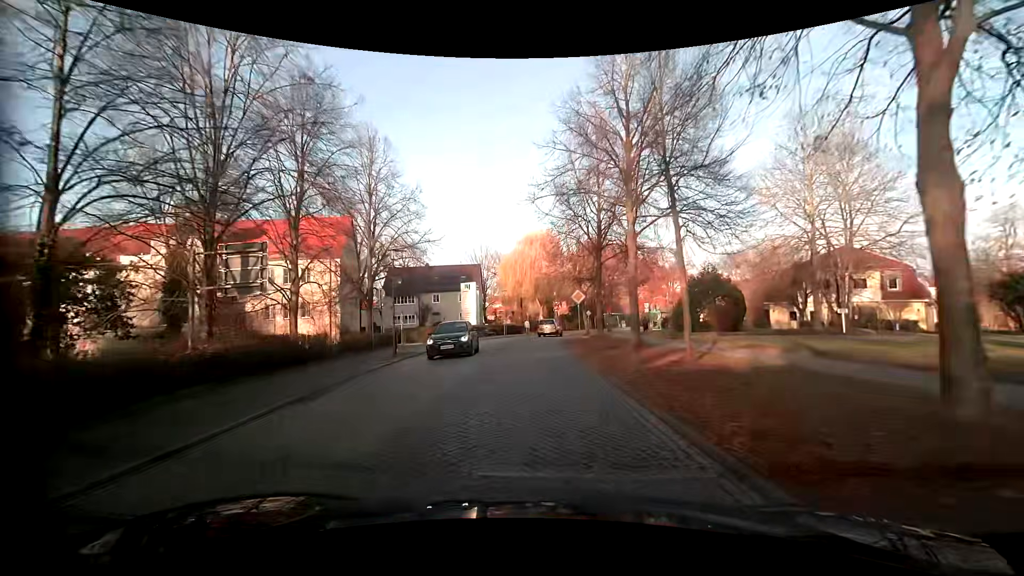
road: residential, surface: sett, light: Day
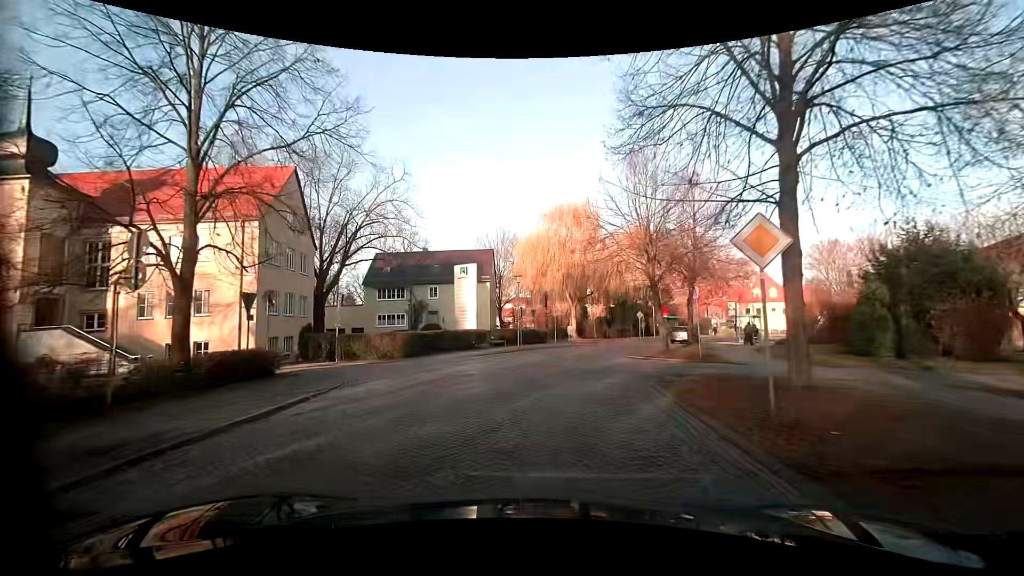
(-0.3, +19.3) m; -3°
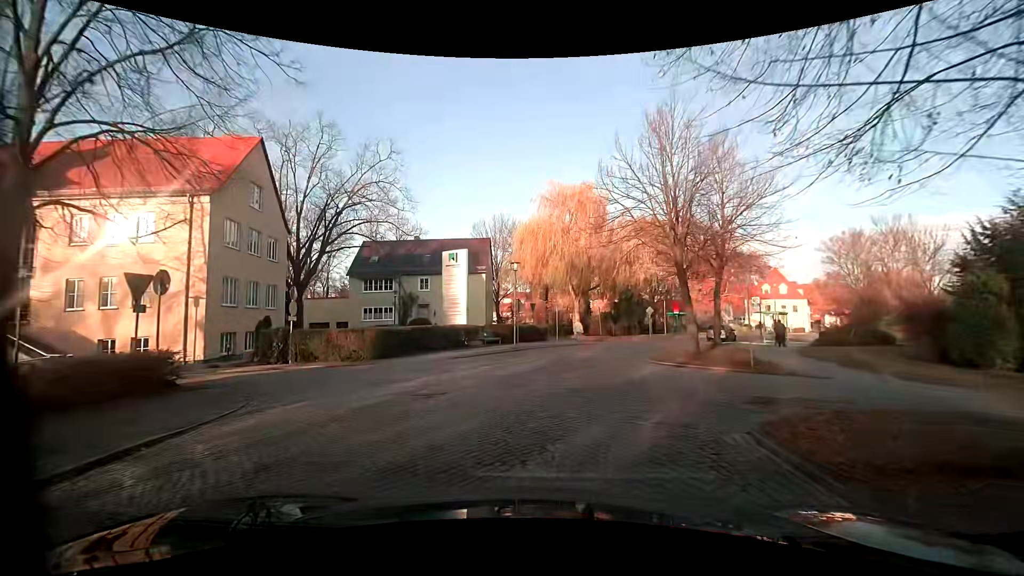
(0.0, +4.7) m; -1°
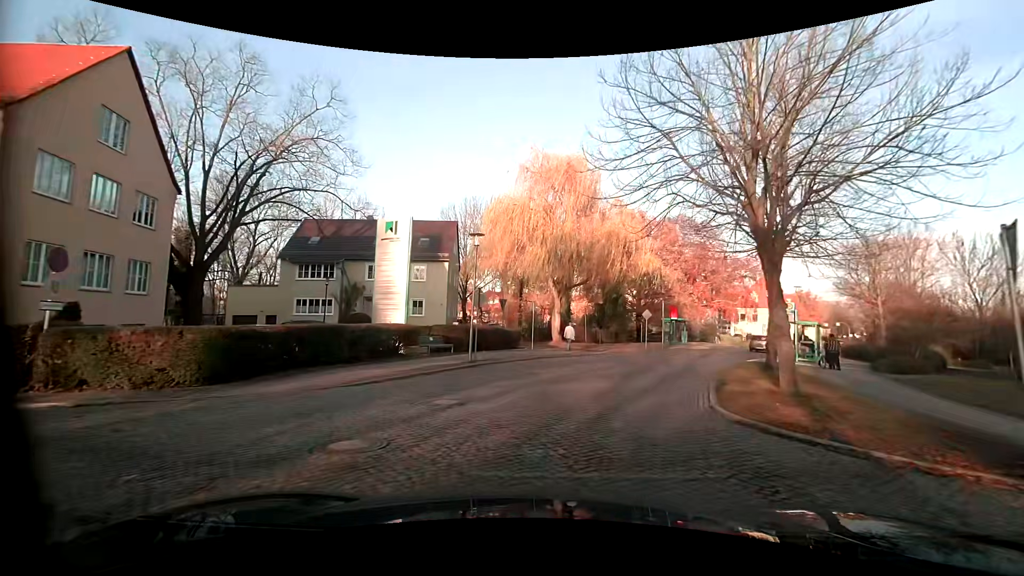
(+0.2, +9.2) m; +4°
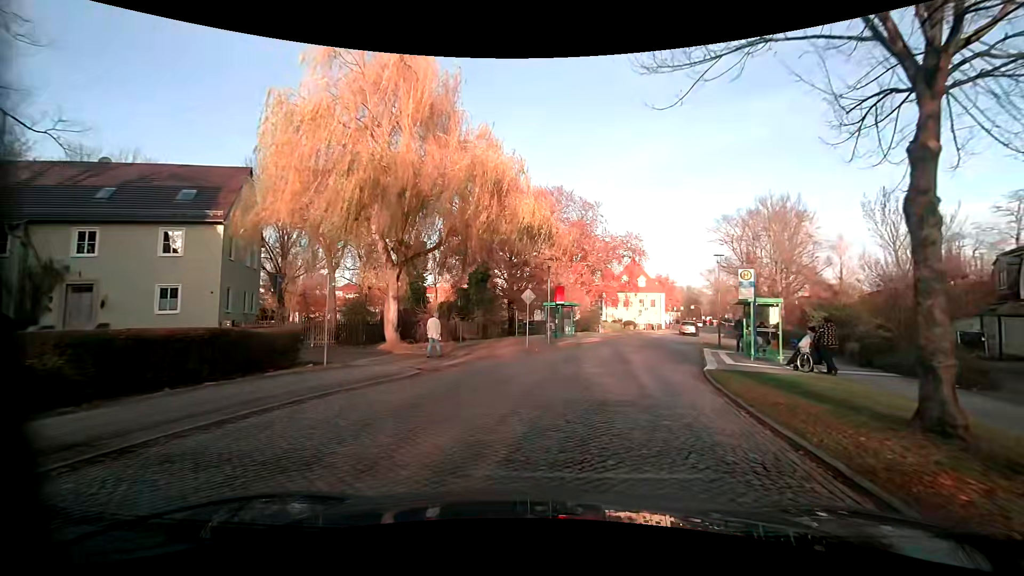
(+1.7, +13.6) m; +13°
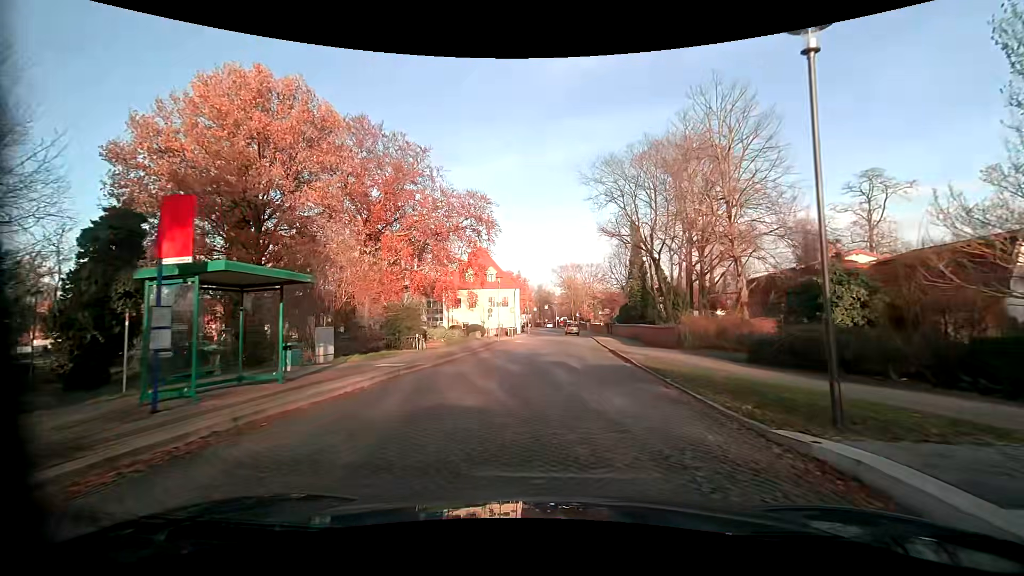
(+5.1, +23.8) m; +19°
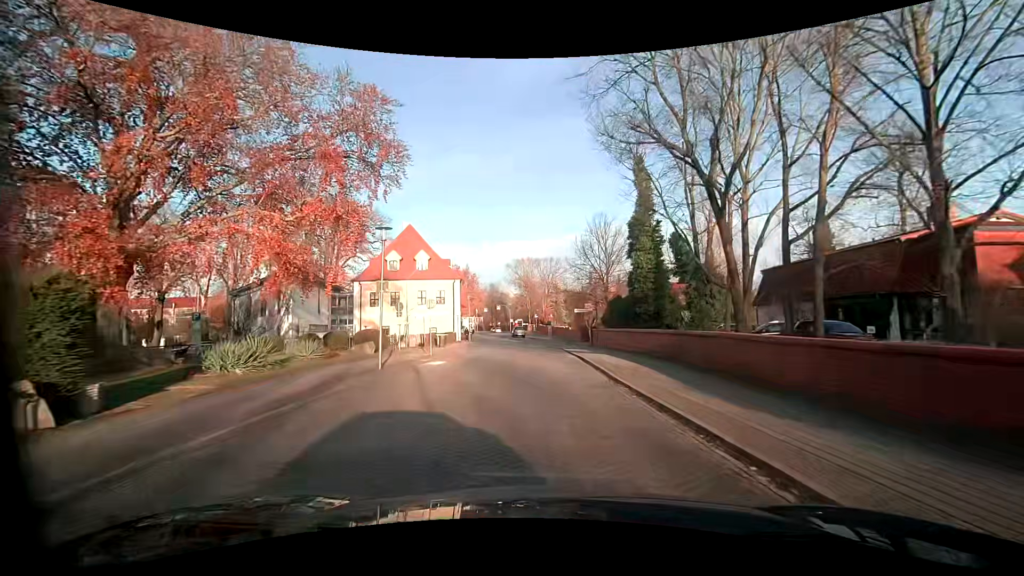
(+0.5, +20.2) m; +4°
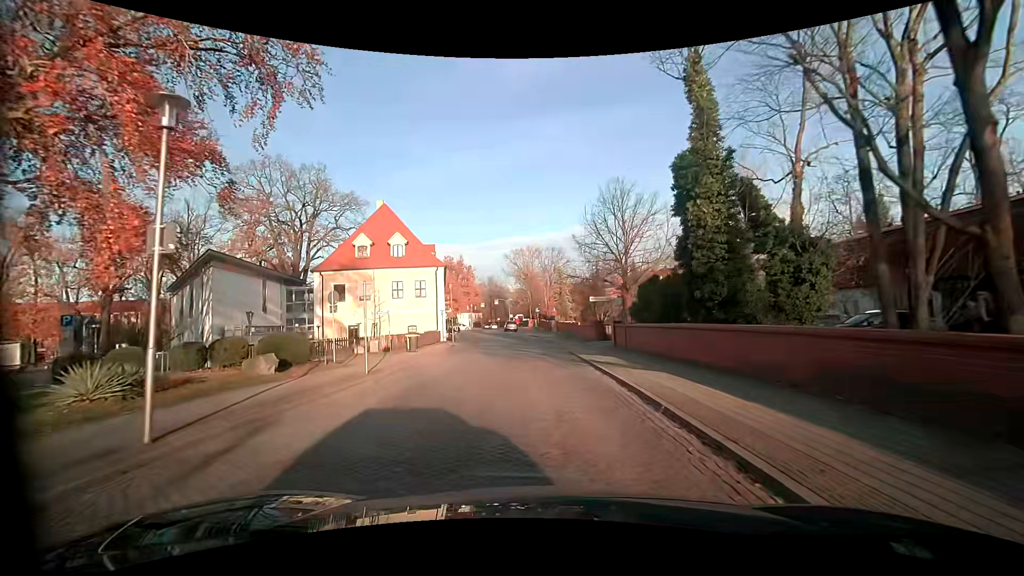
(+0.1, +10.2) m; -1°
(0, +10) (0, +20) (0, +30) (0, +40) (-1, +50) (-2, +60) (-3, +70) (-4, +80) (-5, +90) (-6, +100) m
